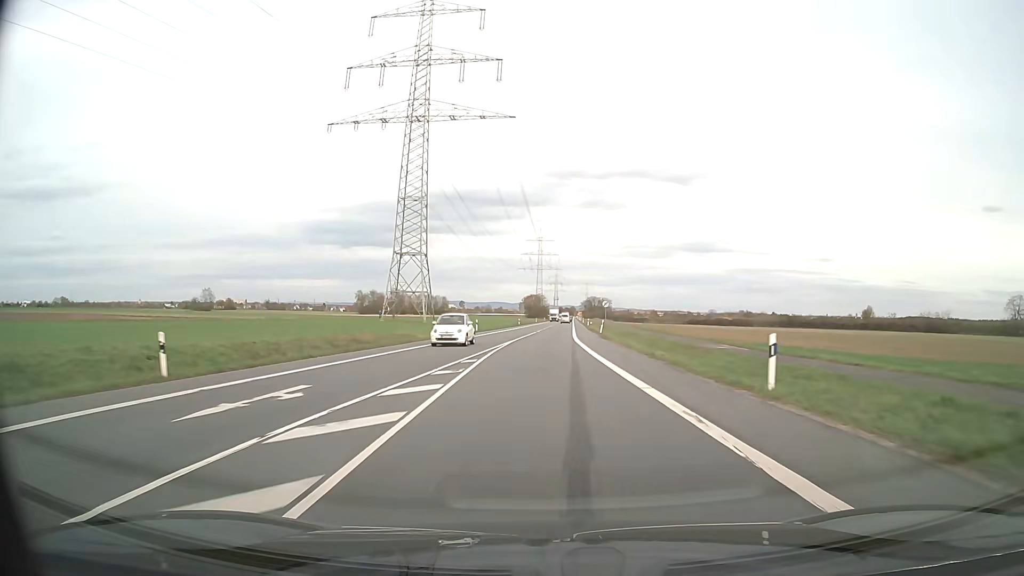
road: secondary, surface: asphalt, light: Day
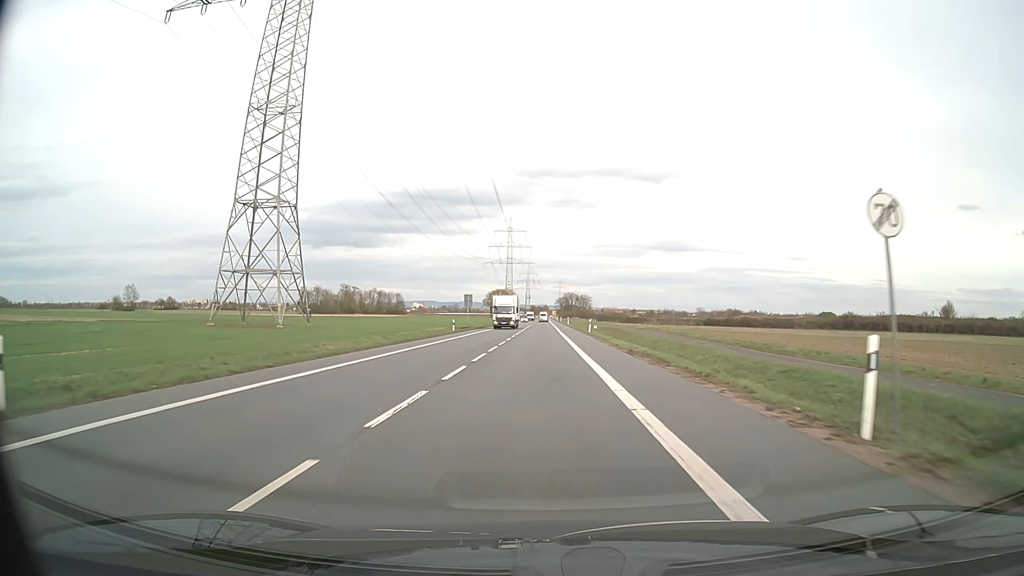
(+1.4, +55.9) m; +2°
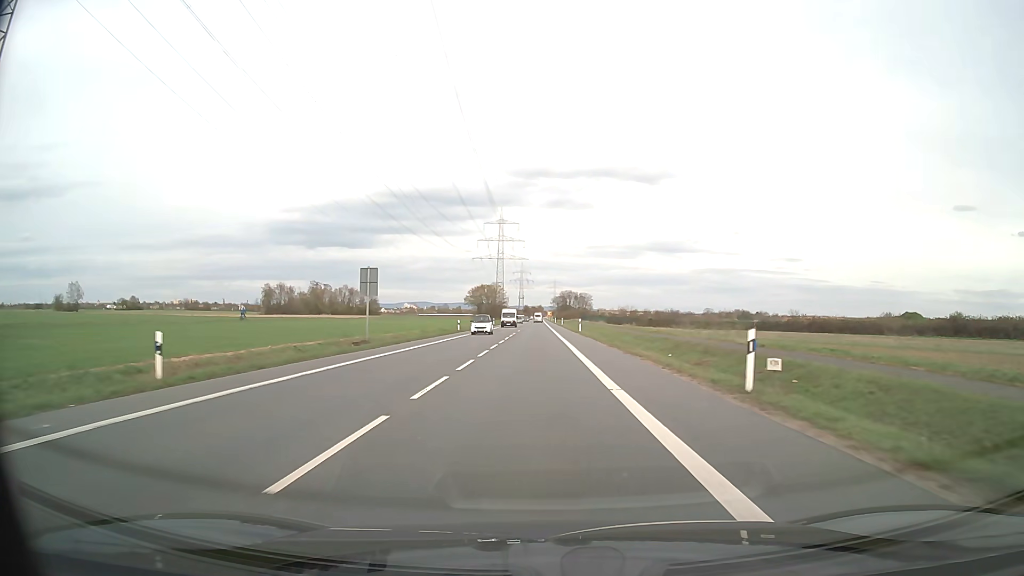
(+0.1, +45.2) m; 0°
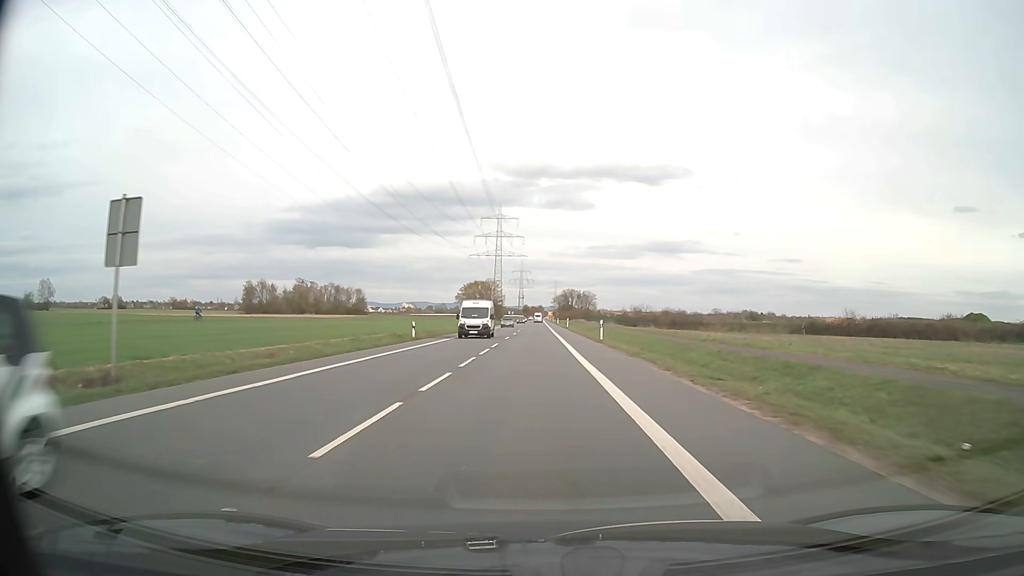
(0.0, +22.7) m; 0°
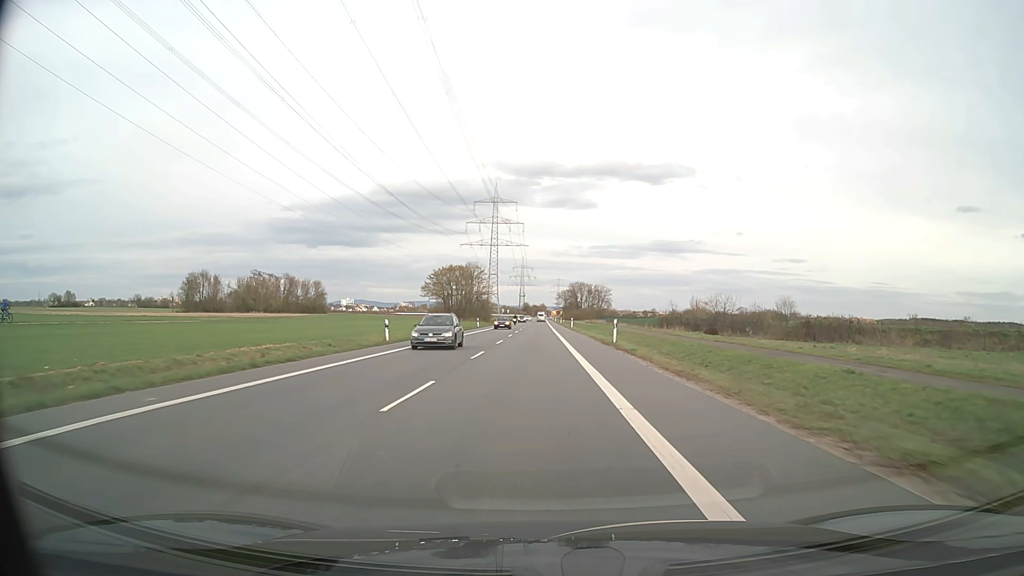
(0.0, +57.2) m; 0°
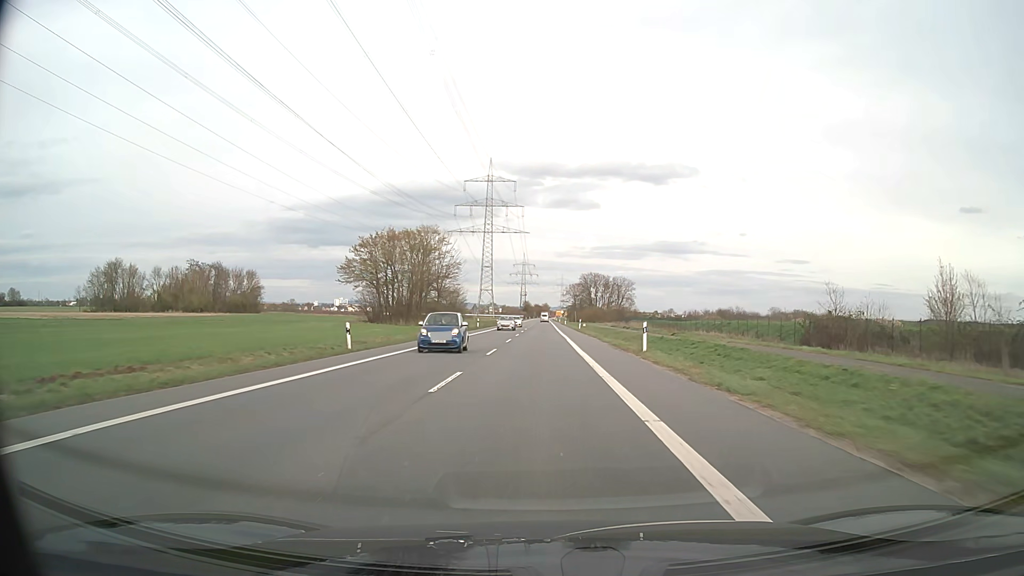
(-0.1, +57.6) m; 0°
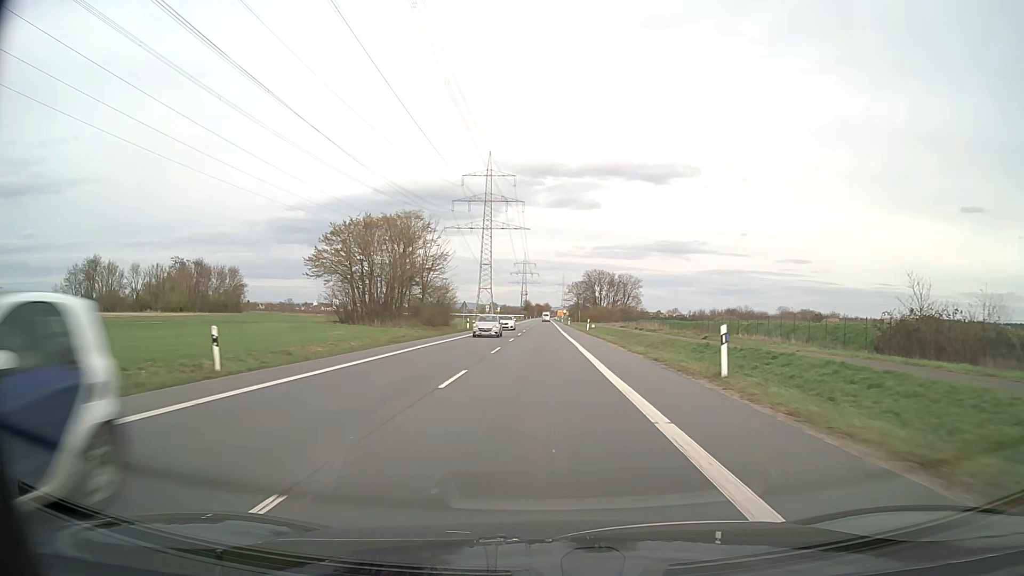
(0.0, +11.6) m; 0°
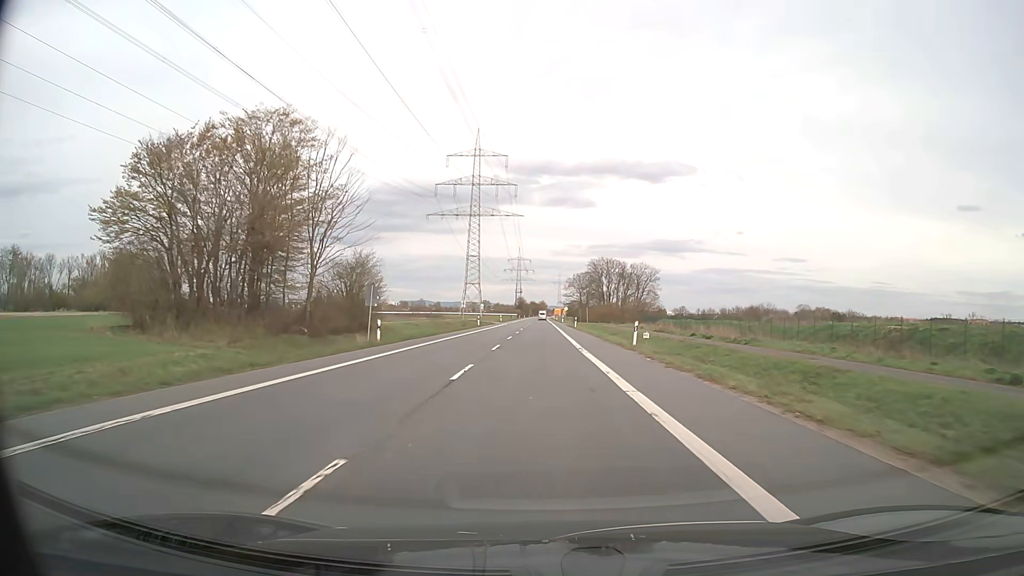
(+0.1, +34.8) m; 0°
(0, +10) (0, +20) (0, +30) (0, +40) (0, +50) (0, +60) (0, +70) (0, +80) (0, +90) (0, +100) m
